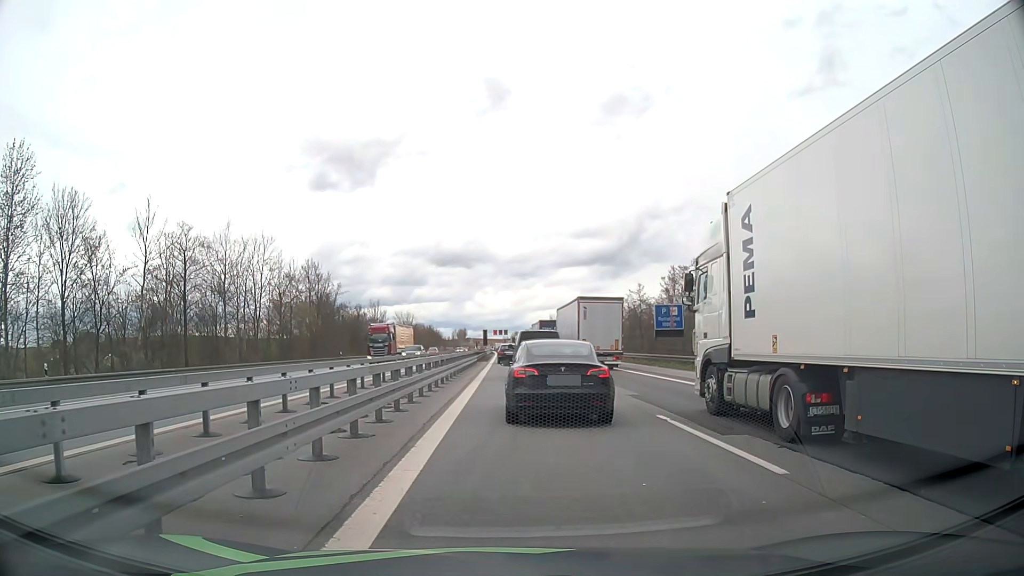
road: motorway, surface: asphalt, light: Day
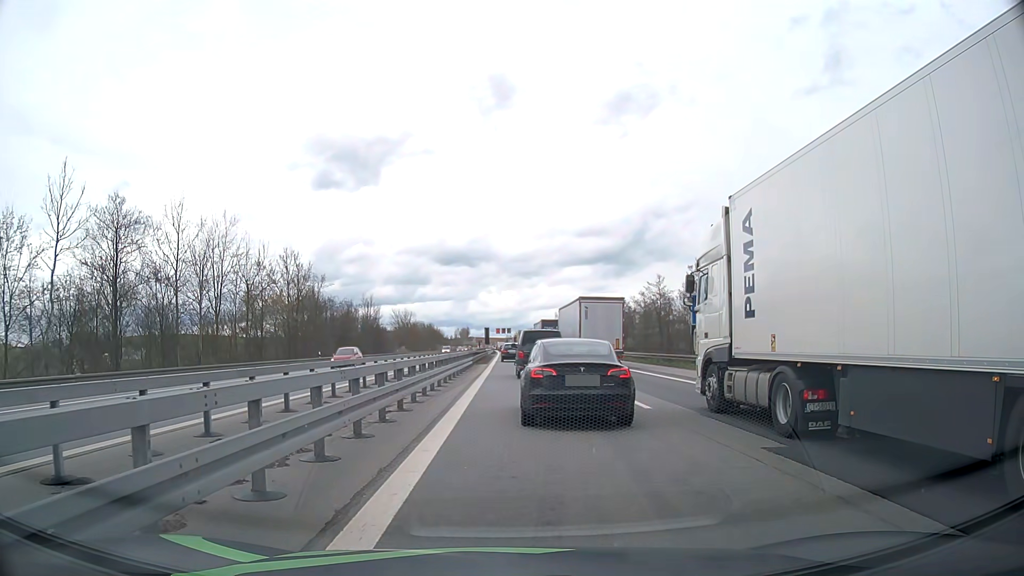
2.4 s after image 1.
(0.0, +10.2) m; 0°
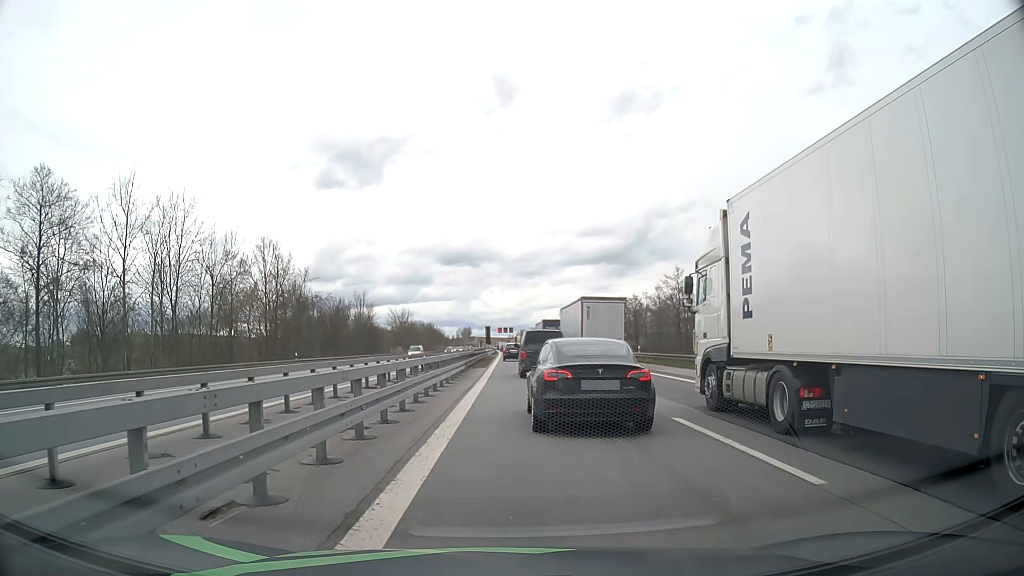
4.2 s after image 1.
(+0.1, +8.2) m; 0°
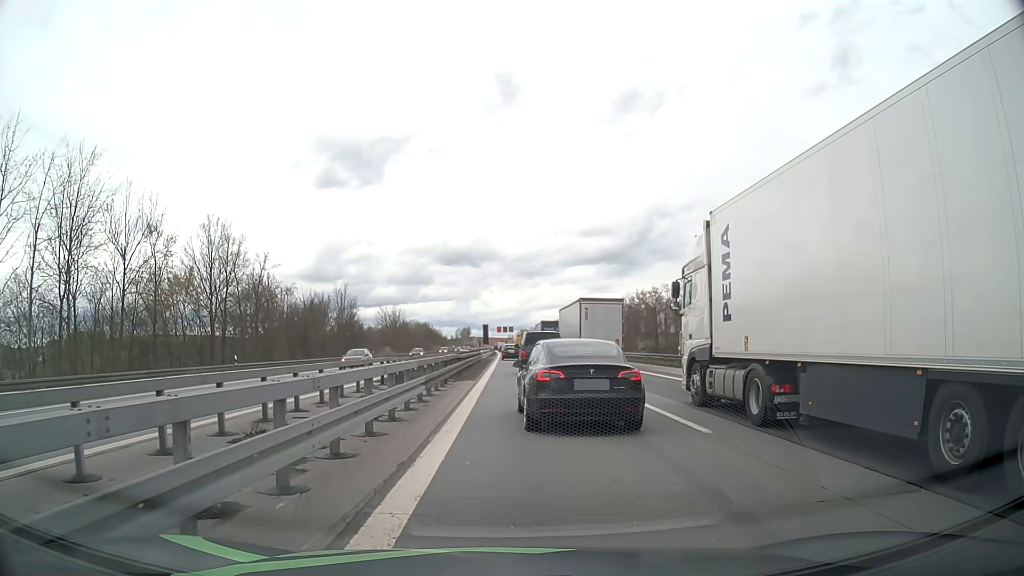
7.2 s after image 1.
(0.0, +13.6) m; -1°
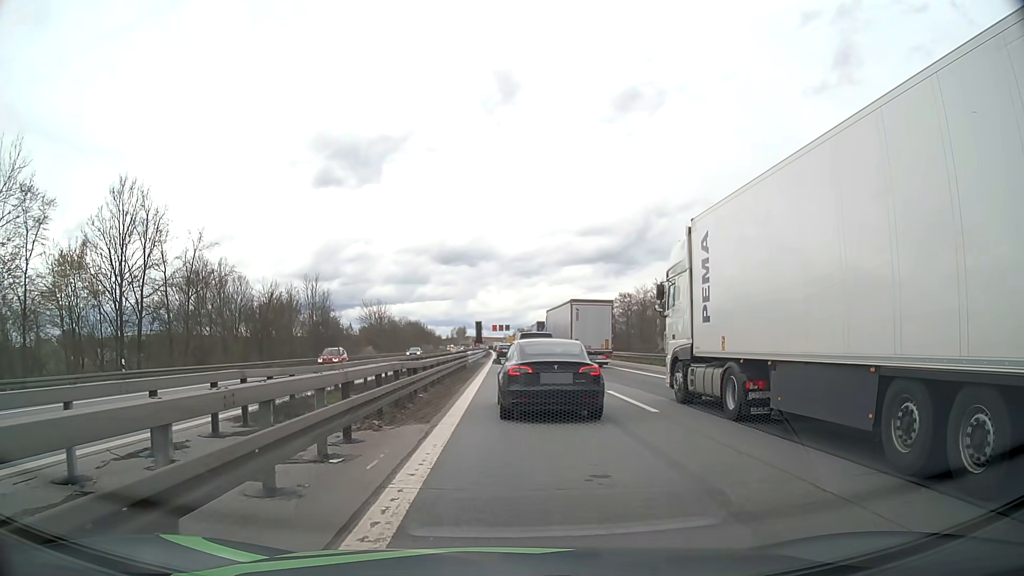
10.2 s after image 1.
(+0.1, +14.3) m; +1°
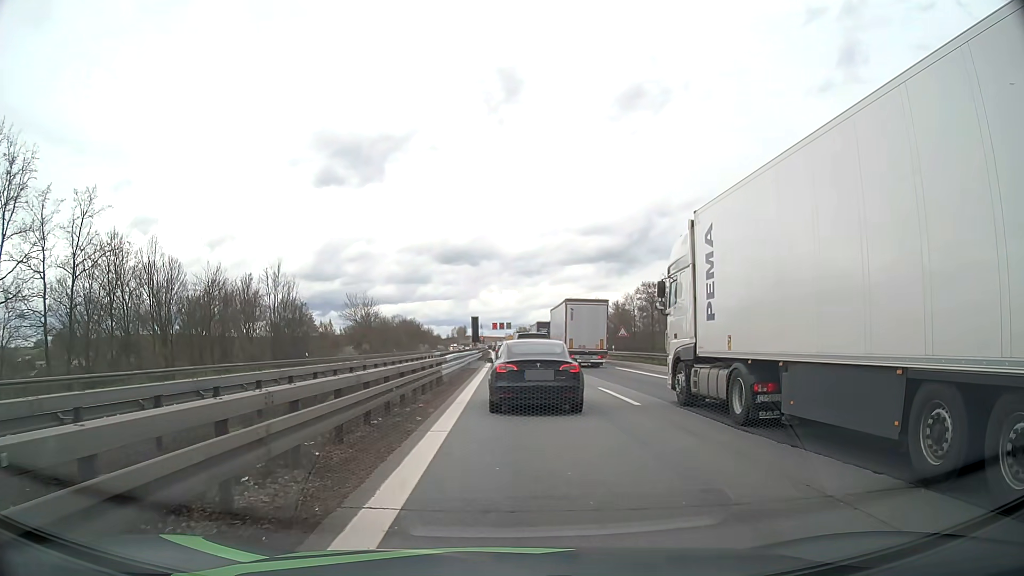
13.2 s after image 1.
(0.0, +16.0) m; 0°
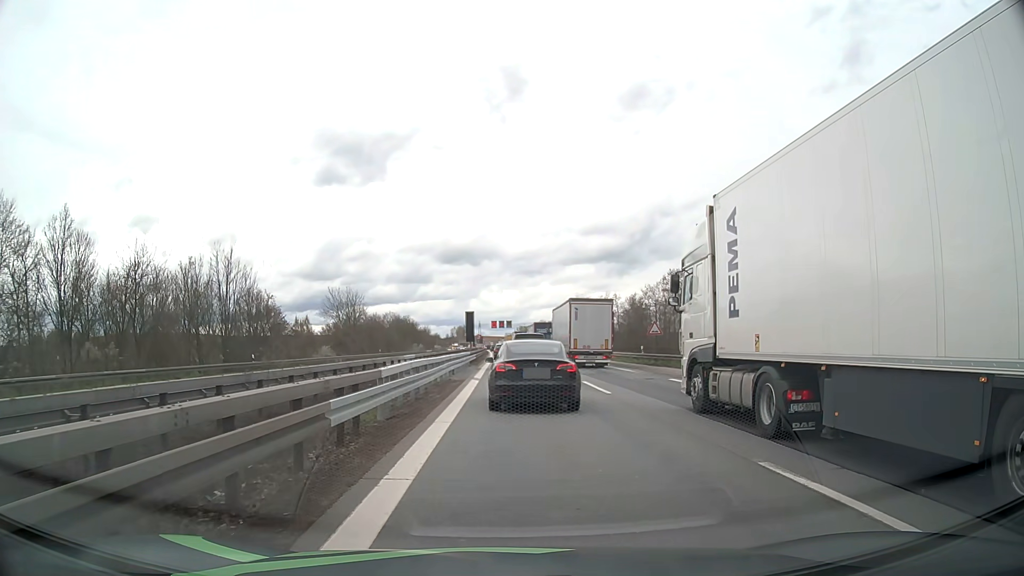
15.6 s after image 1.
(0.0, +13.9) m; 0°
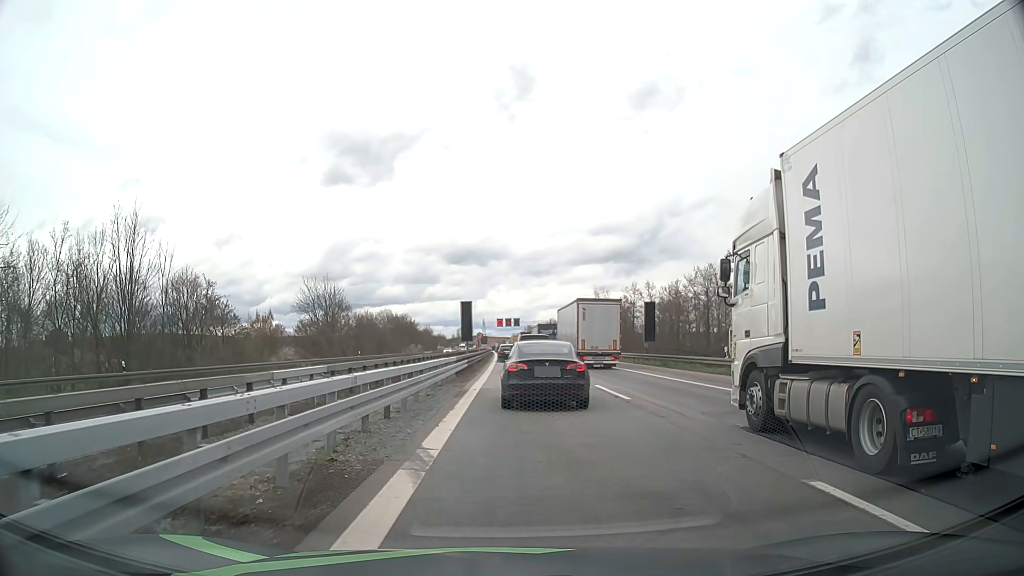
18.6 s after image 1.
(-0.1, +19.0) m; 0°
(0, +10) (0, +20) (0, +30) (0, +40) (0, +50) (0, +60) (0, +70) (0, +80) (-1, +90) (-1, +100) m
